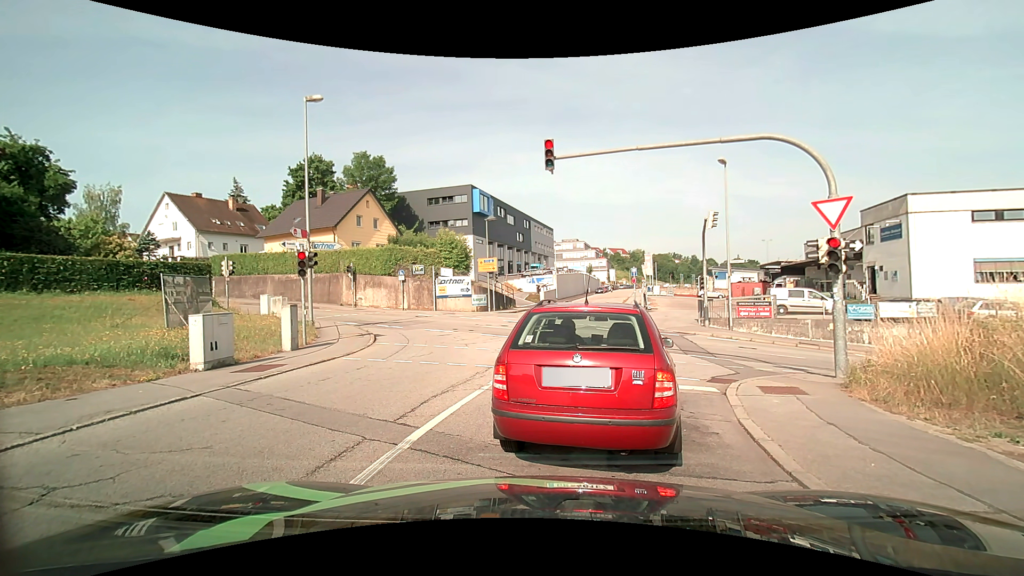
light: Day
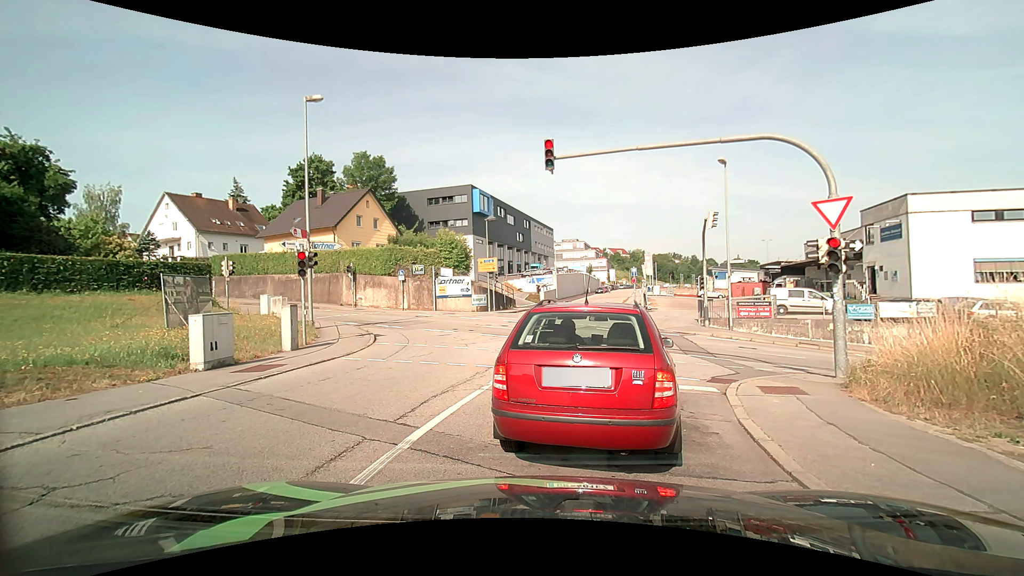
(0.0, 0.0) m; 0°
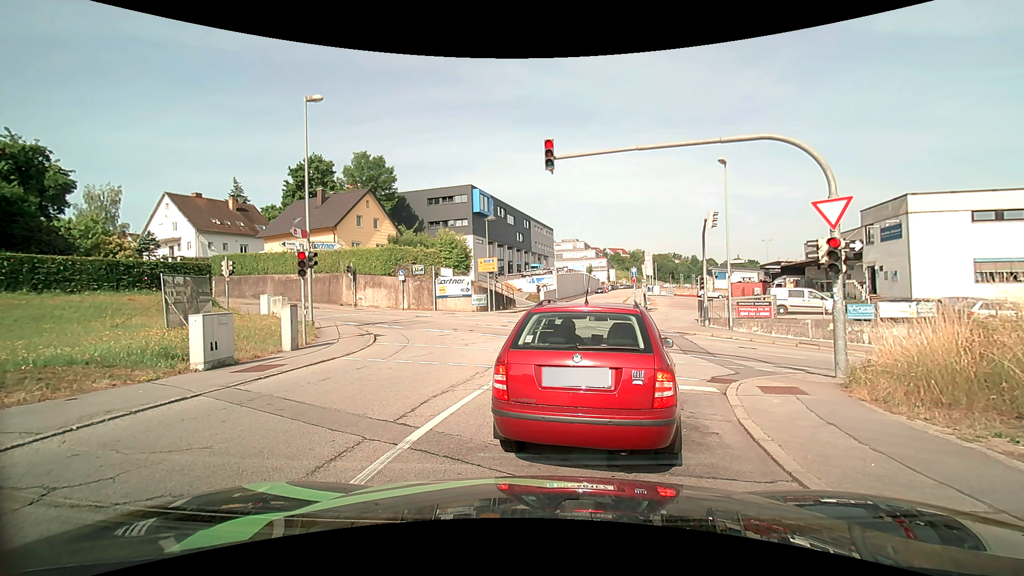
(0.0, 0.0) m; 0°
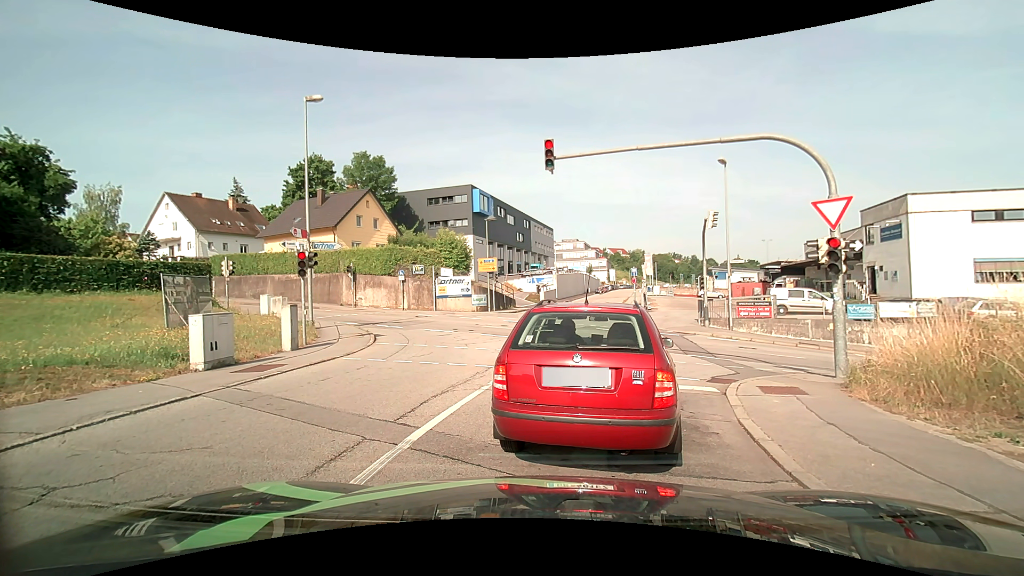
(0.0, 0.0) m; 0°
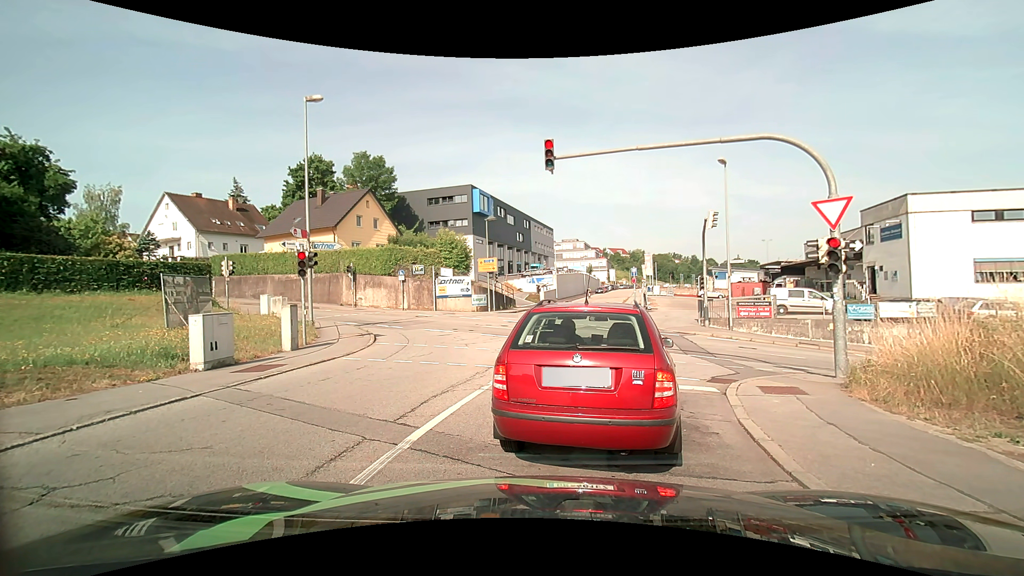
(0.0, 0.0) m; 0°
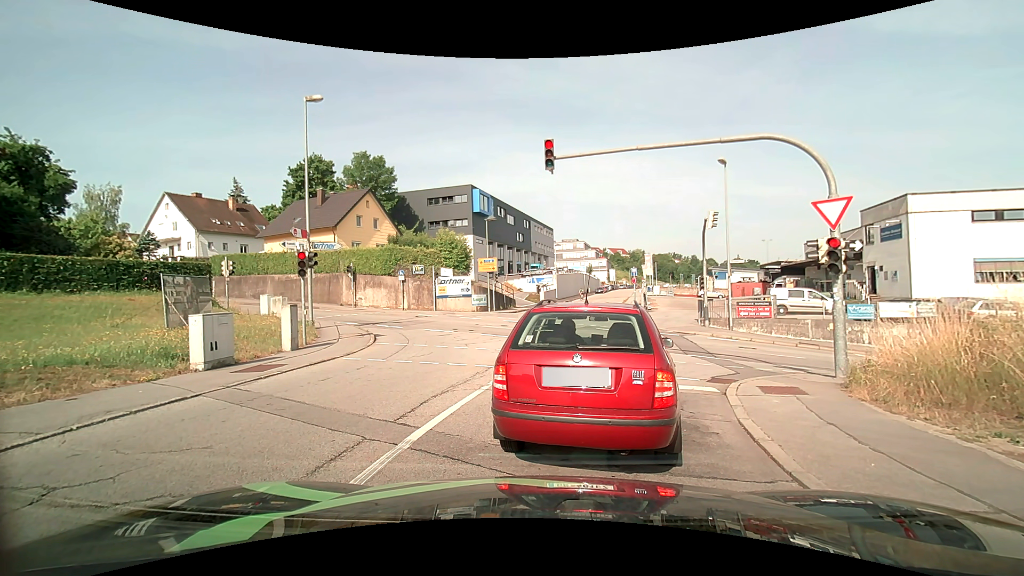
(0.0, 0.0) m; 0°
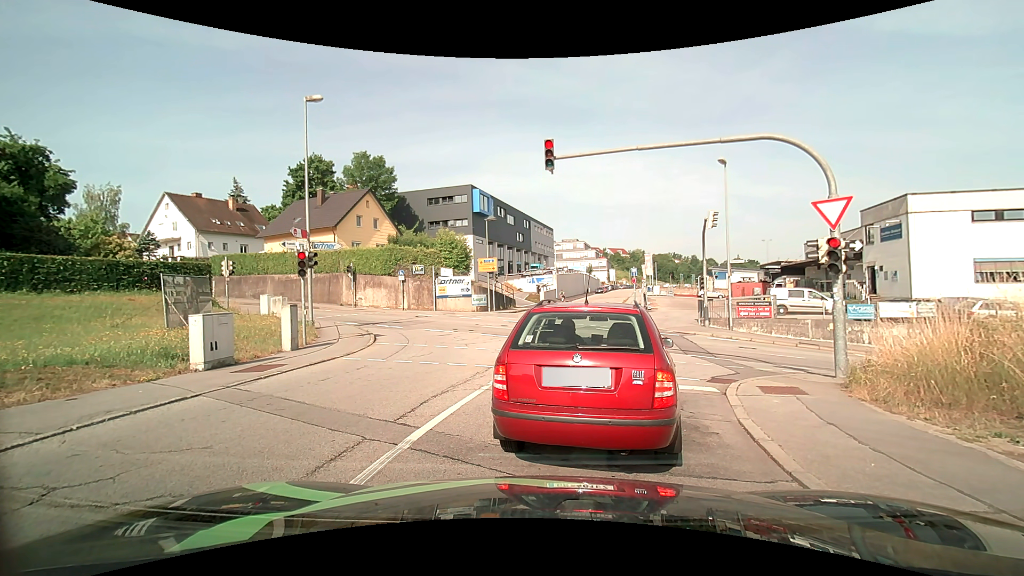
(0.0, 0.0) m; 0°
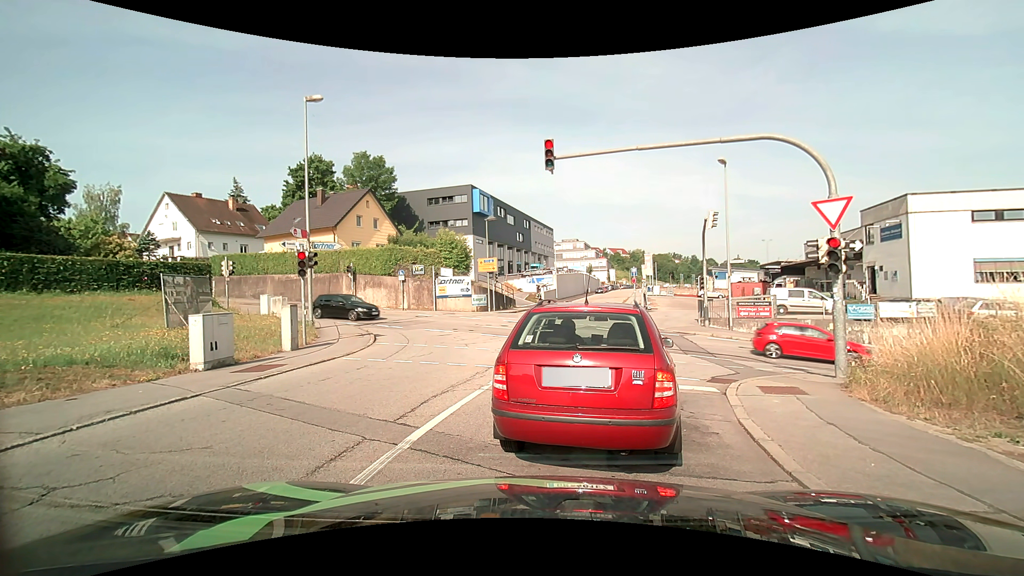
(0.0, 0.0) m; 0°
(0, +10) (+1, +20) (+2, +30) (+3, +40) (+5, +50) (+7, +59) (+9, +69) (+11, +79) (+13, +89) (+15, +99) m
